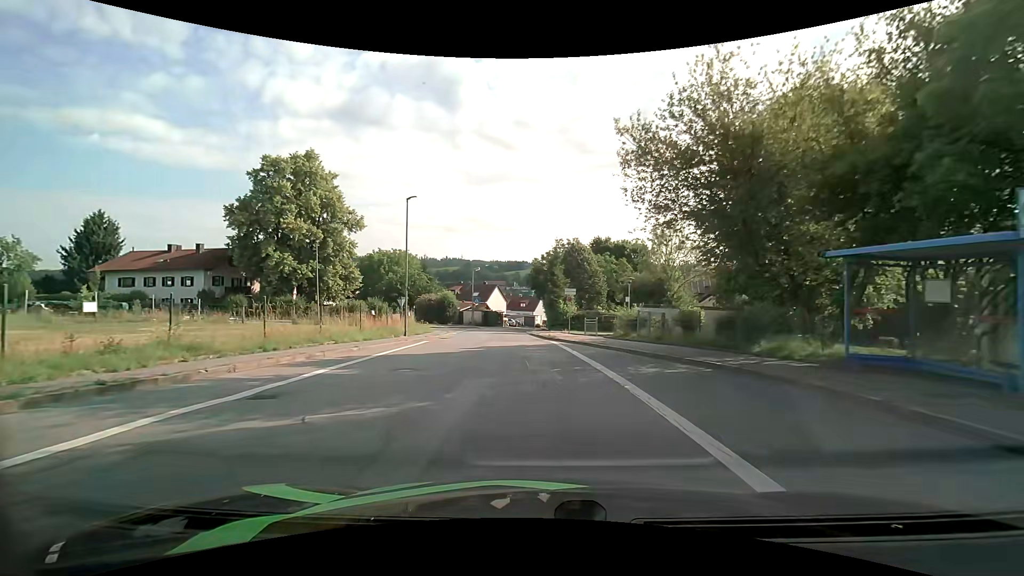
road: unclassified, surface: asphalt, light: Day
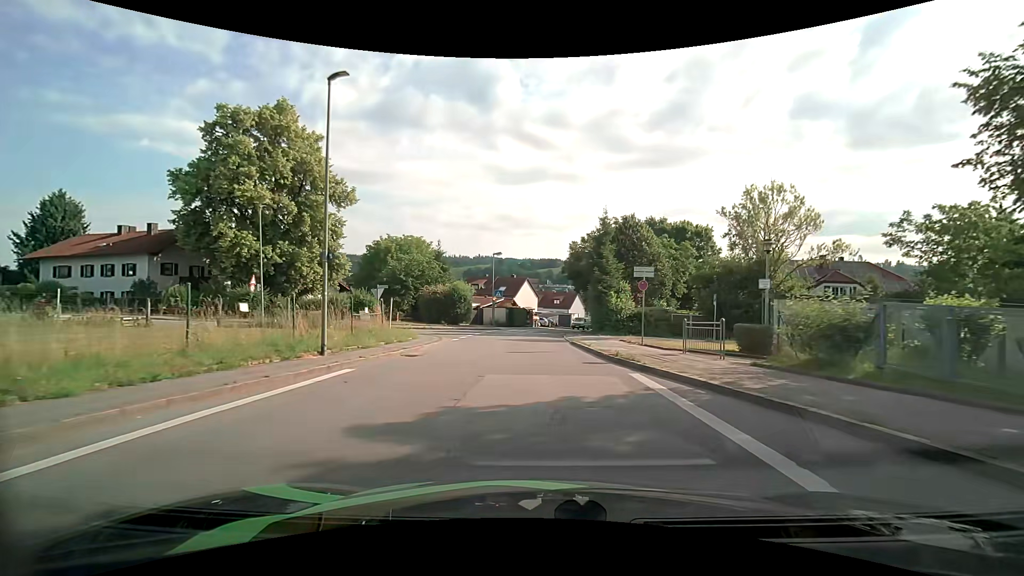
(-0.5, +15.3) m; -3°
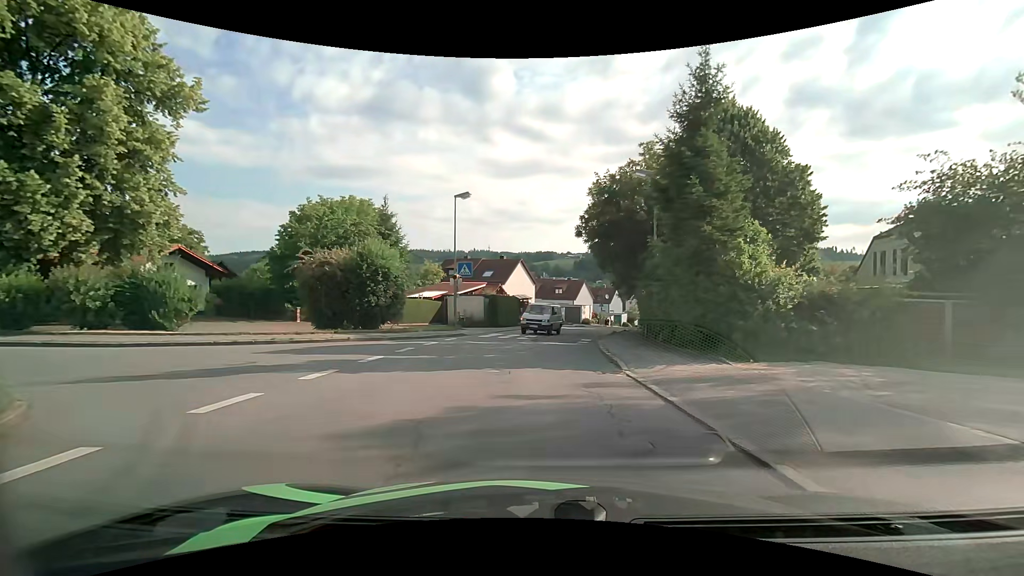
(-0.3, +24.1) m; 0°
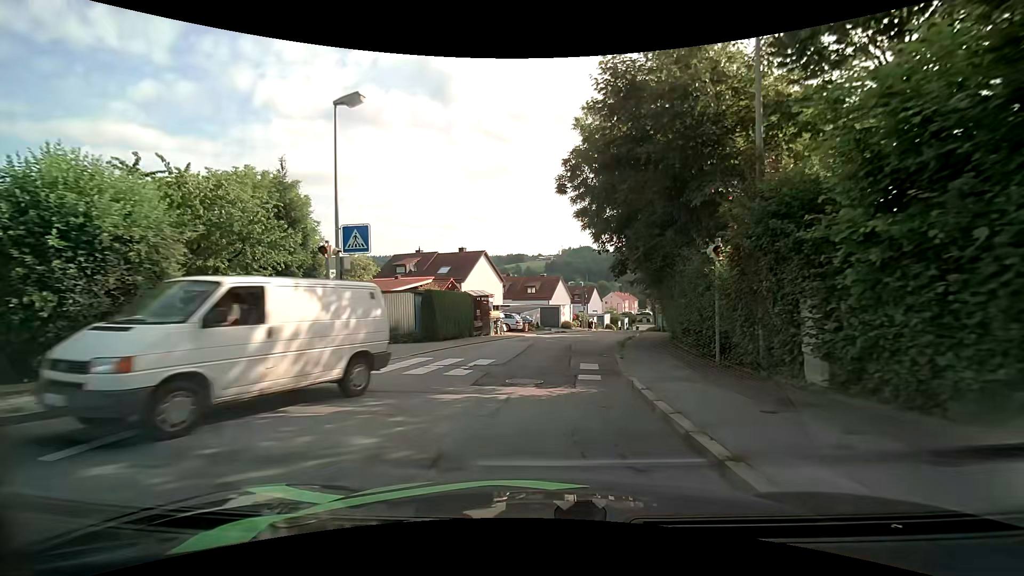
(+0.4, +13.6) m; +4°
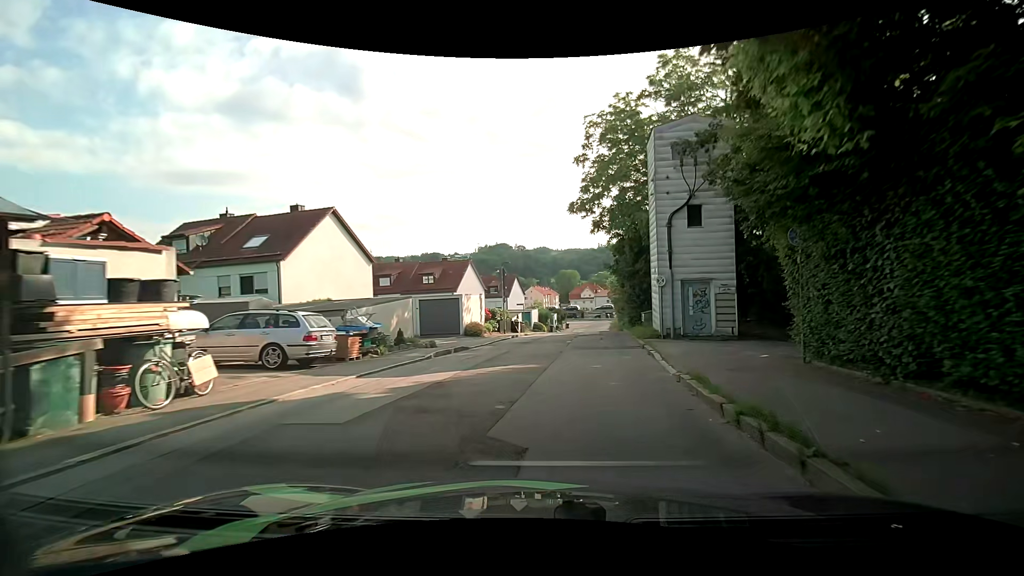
(+1.4, +24.3) m; +9°
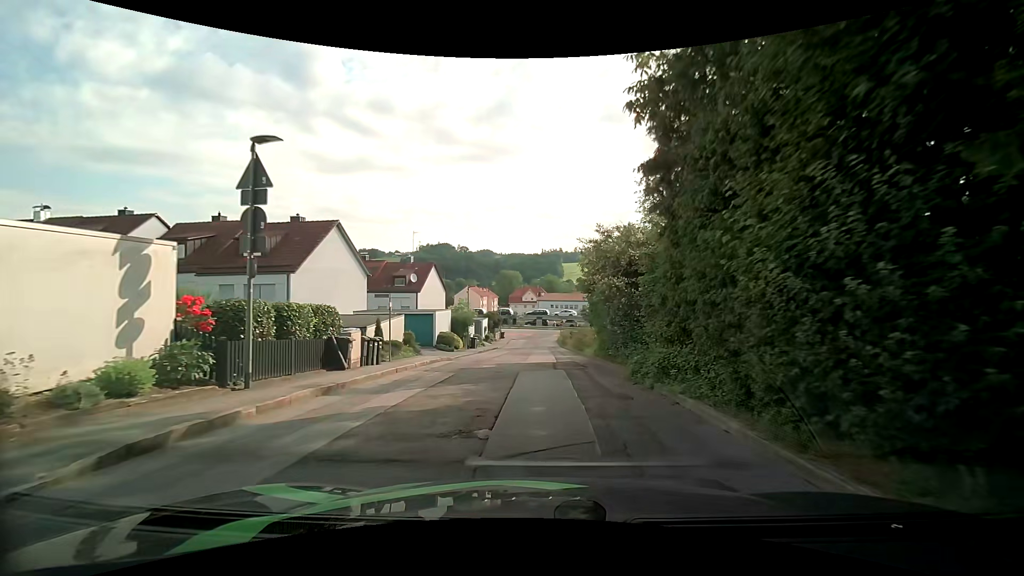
(+1.7, +24.3) m; +5°
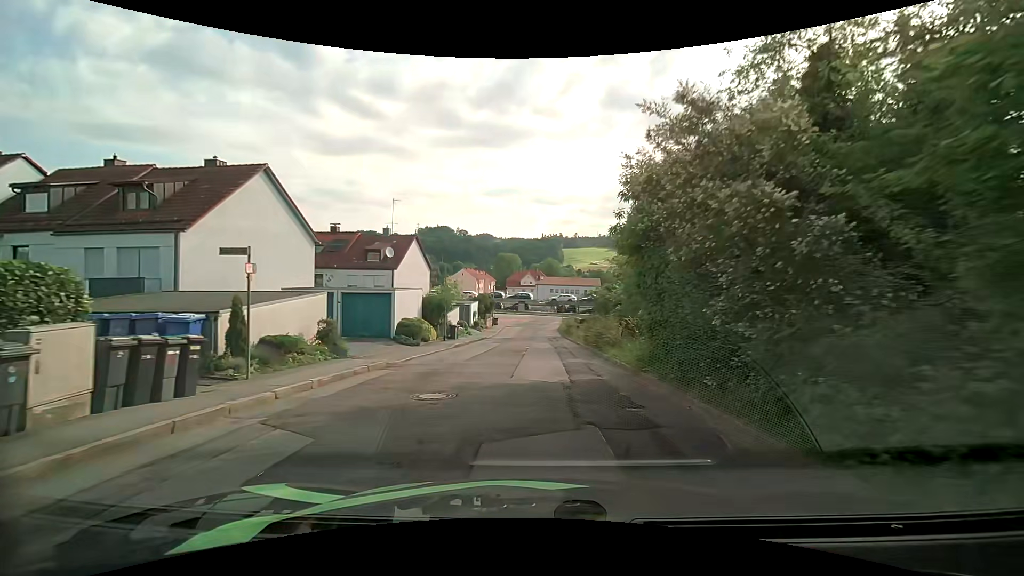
(+0.2, +9.3) m; 0°
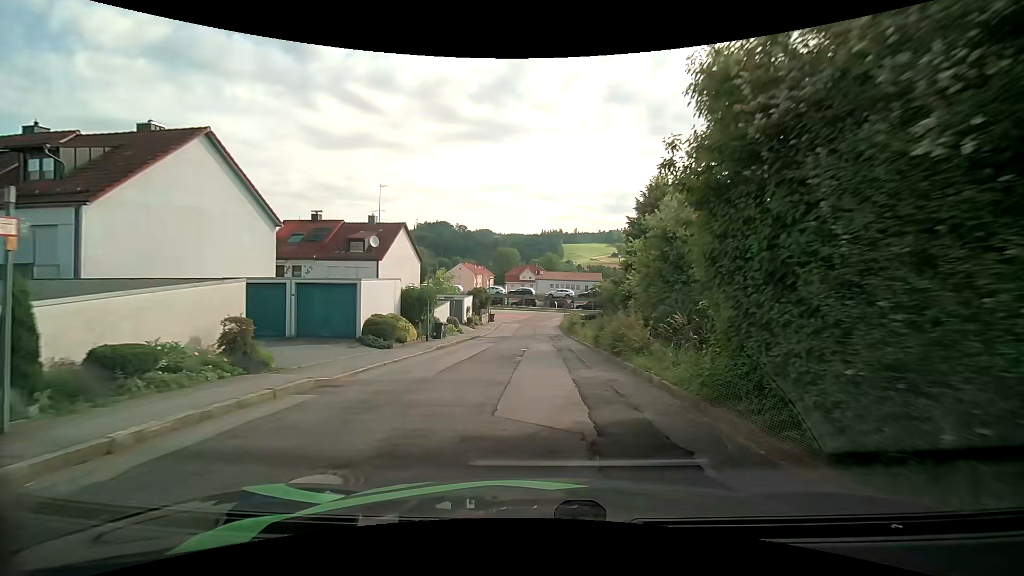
(+0.1, +4.5) m; +2°
